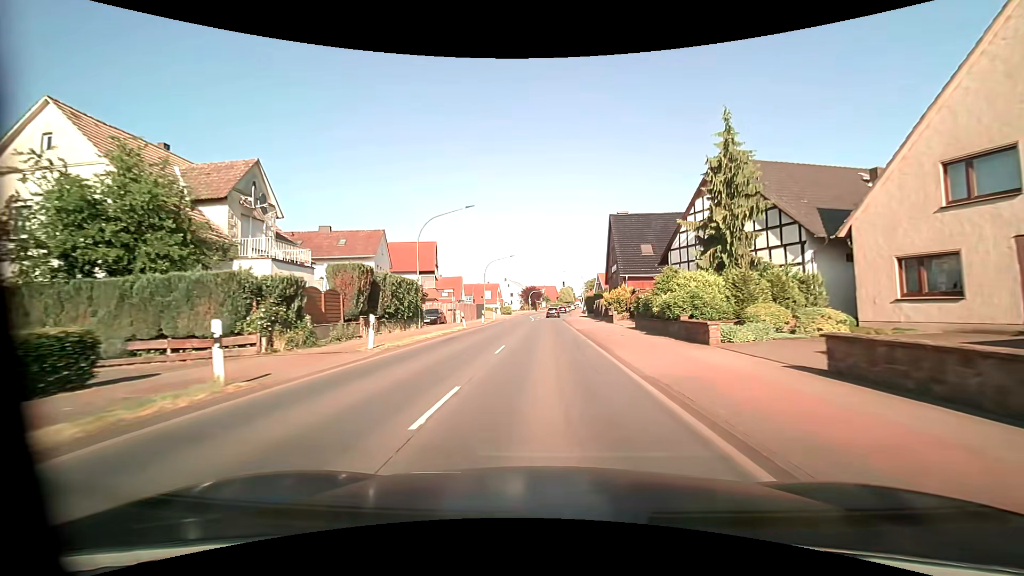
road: primary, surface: asphalt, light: Day
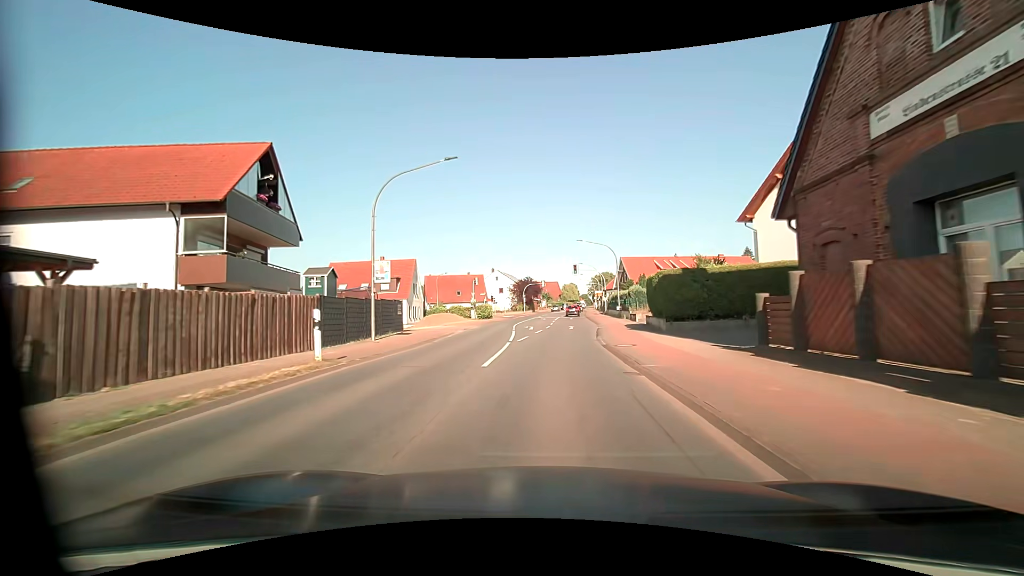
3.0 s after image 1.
(+0.1, +40.4) m; 0°
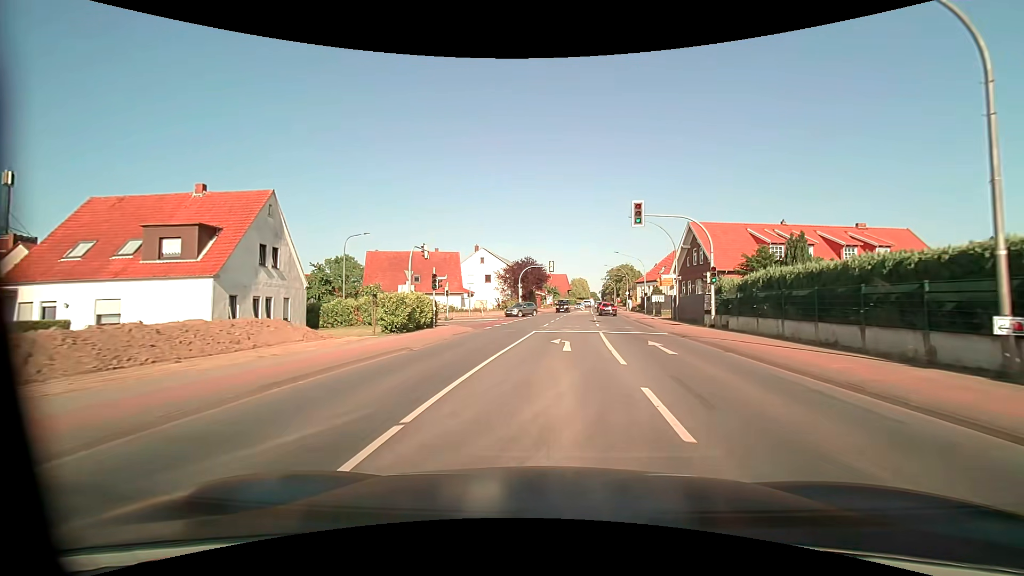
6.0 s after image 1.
(-0.9, +39.5) m; -1°
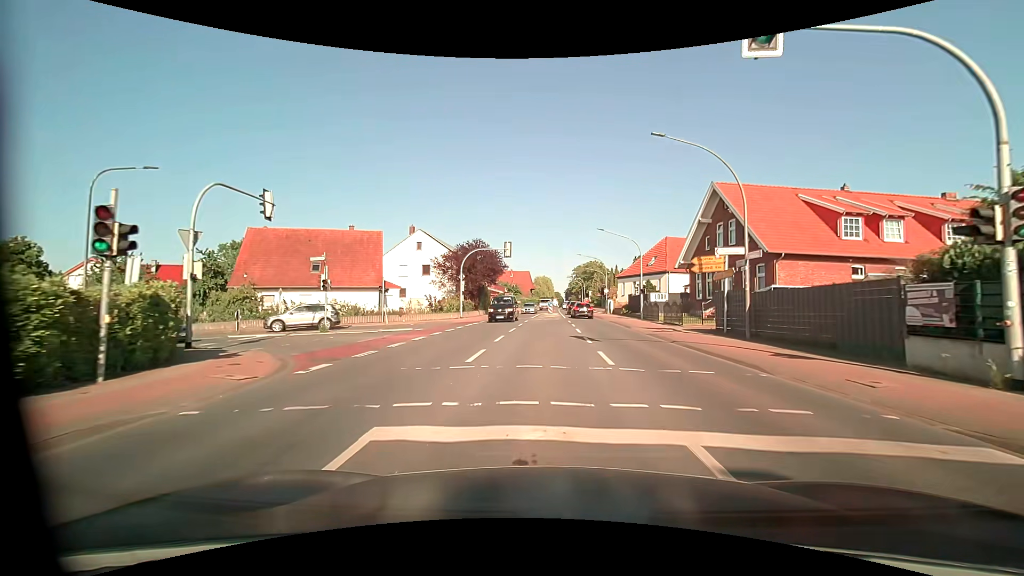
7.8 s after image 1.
(+0.8, +19.0) m; +5°
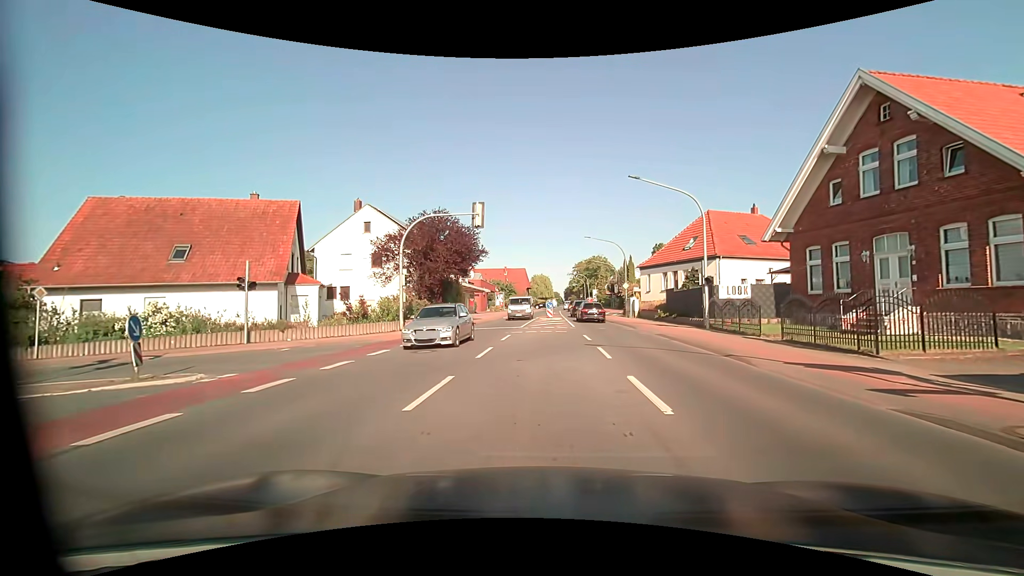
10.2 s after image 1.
(+0.1, +16.5) m; +1°
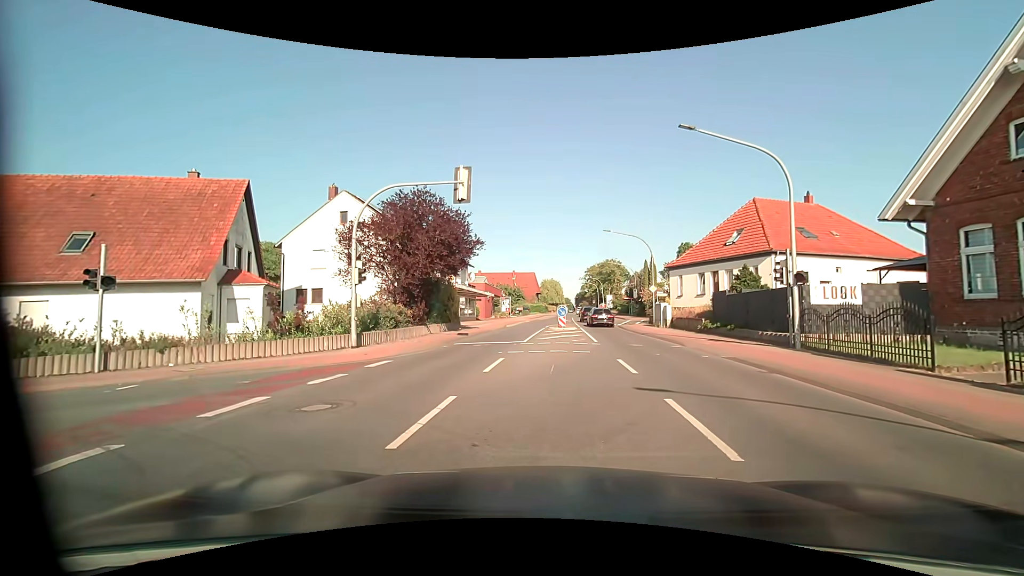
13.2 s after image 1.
(-0.1, +7.2) m; -2°
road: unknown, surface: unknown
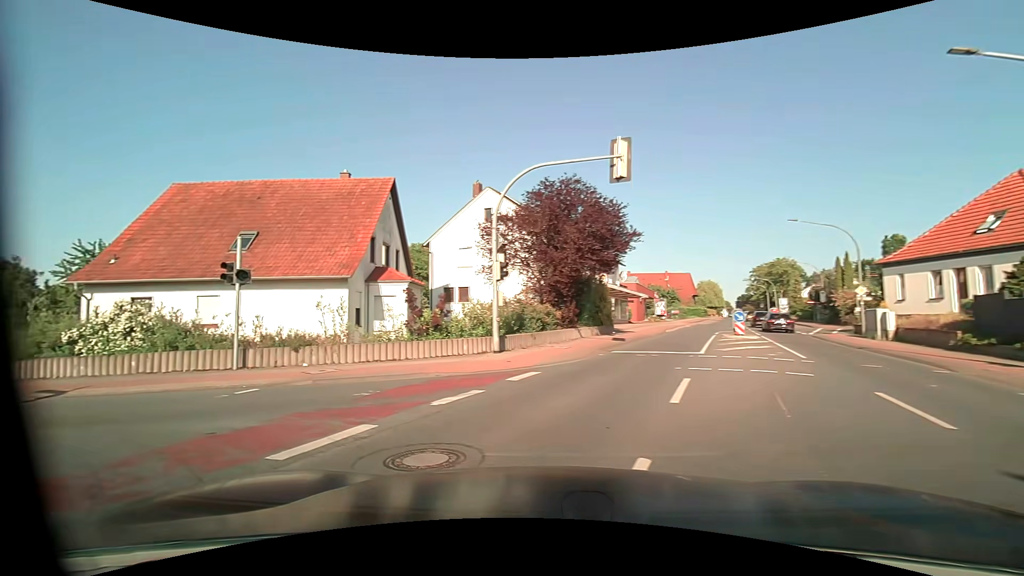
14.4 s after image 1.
(-0.4, +3.4) m; -18°
